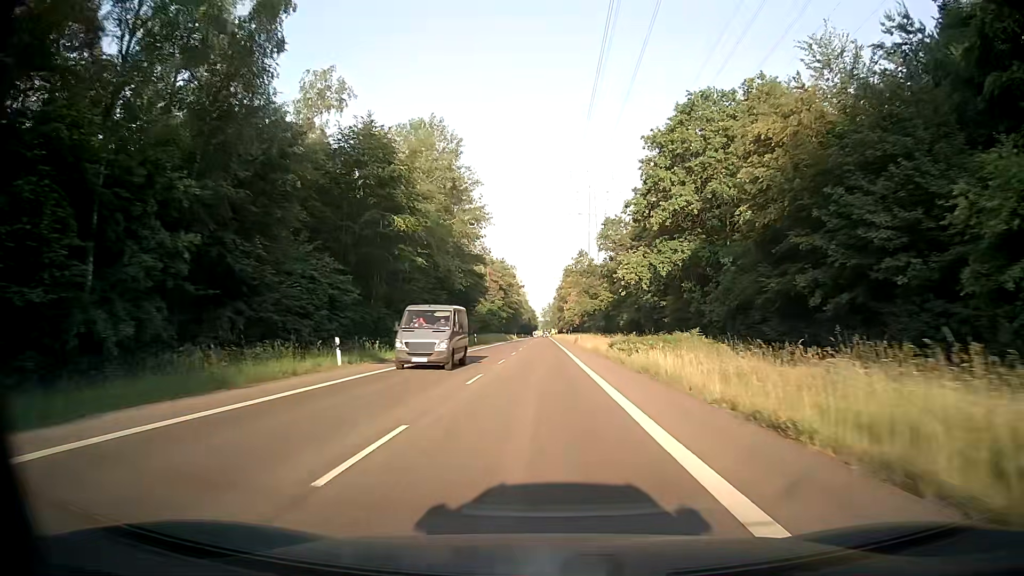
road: secondary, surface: asphalt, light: Day
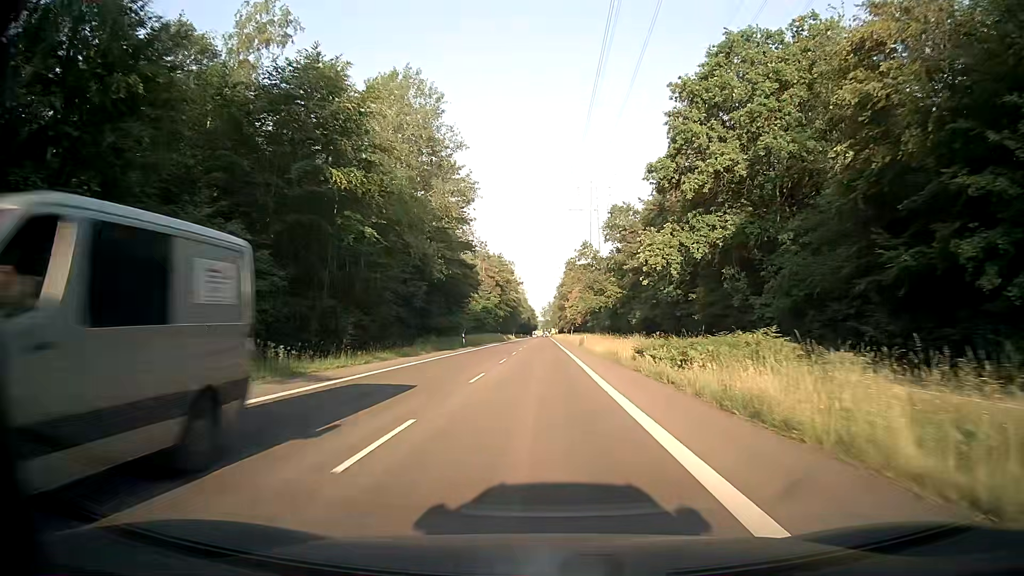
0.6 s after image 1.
(-0.1, +10.9) m; 0°
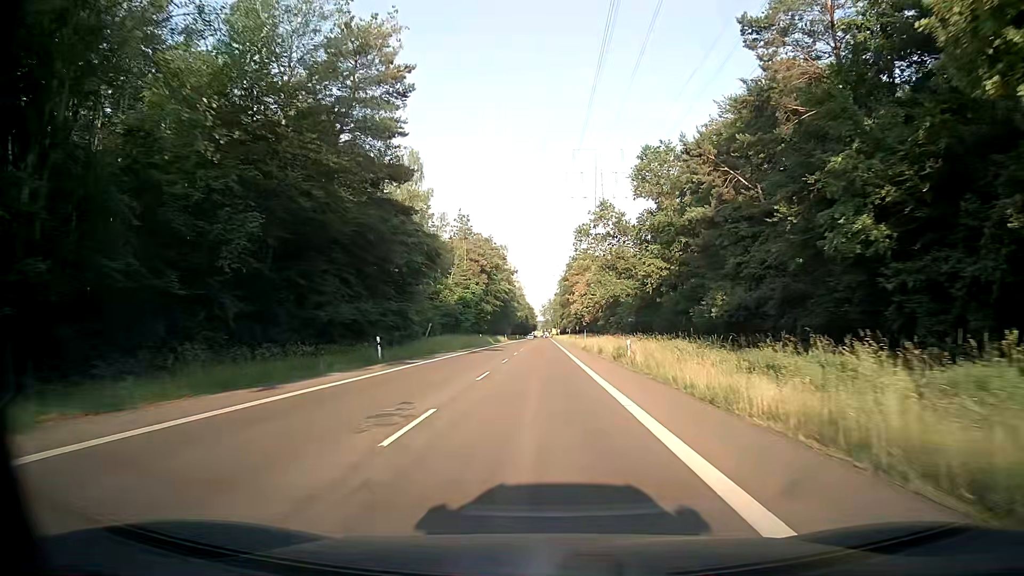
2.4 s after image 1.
(-0.2, +32.6) m; 0°
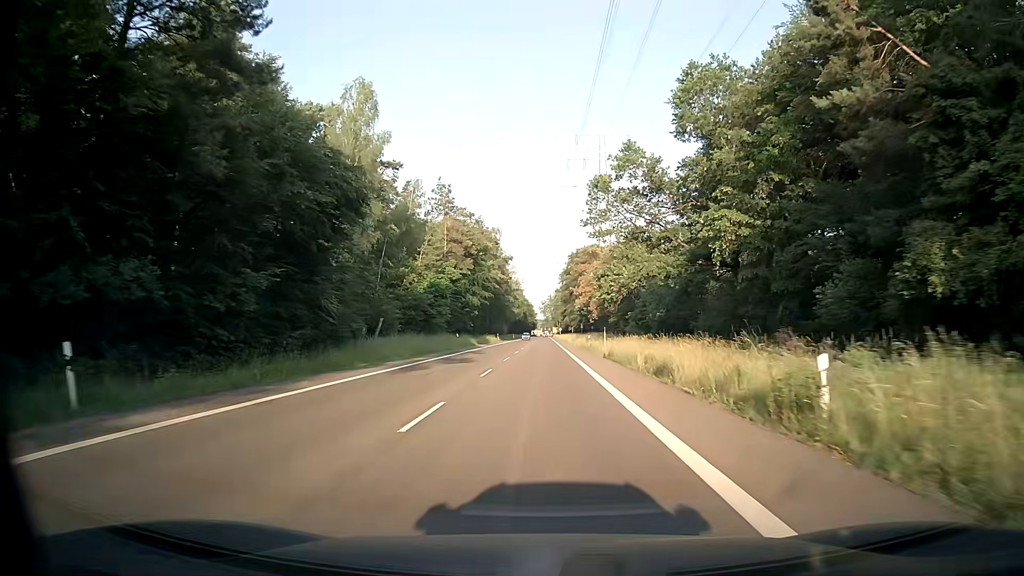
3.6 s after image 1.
(-0.1, +21.7) m; 0°
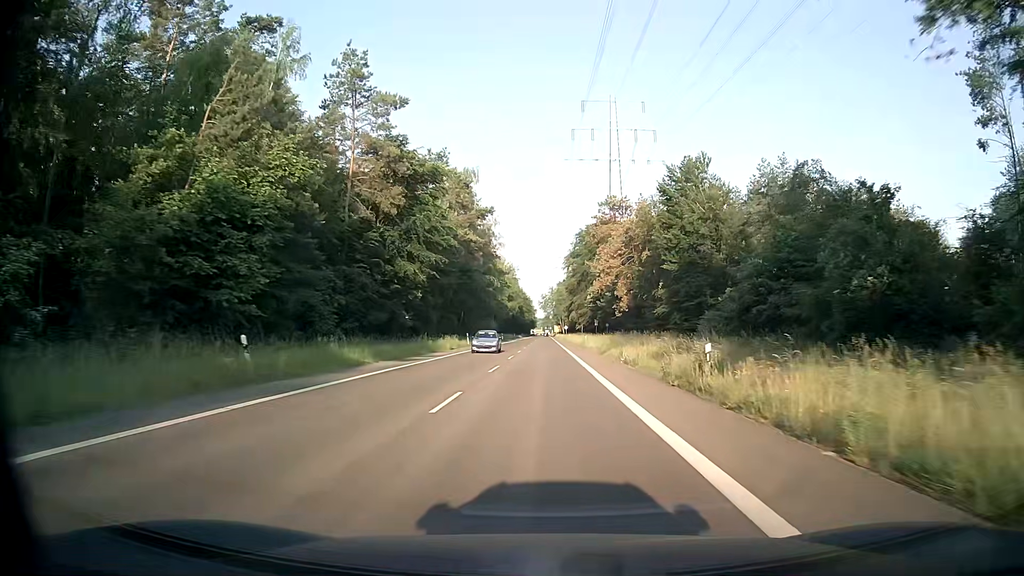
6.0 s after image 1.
(0.0, +43.5) m; 0°
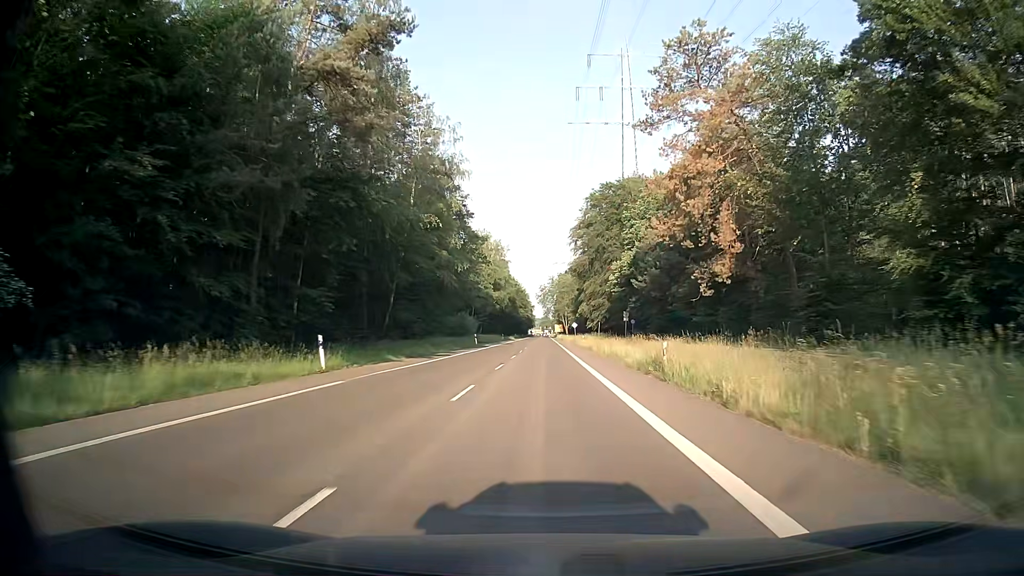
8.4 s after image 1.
(-0.1, +43.6) m; 0°
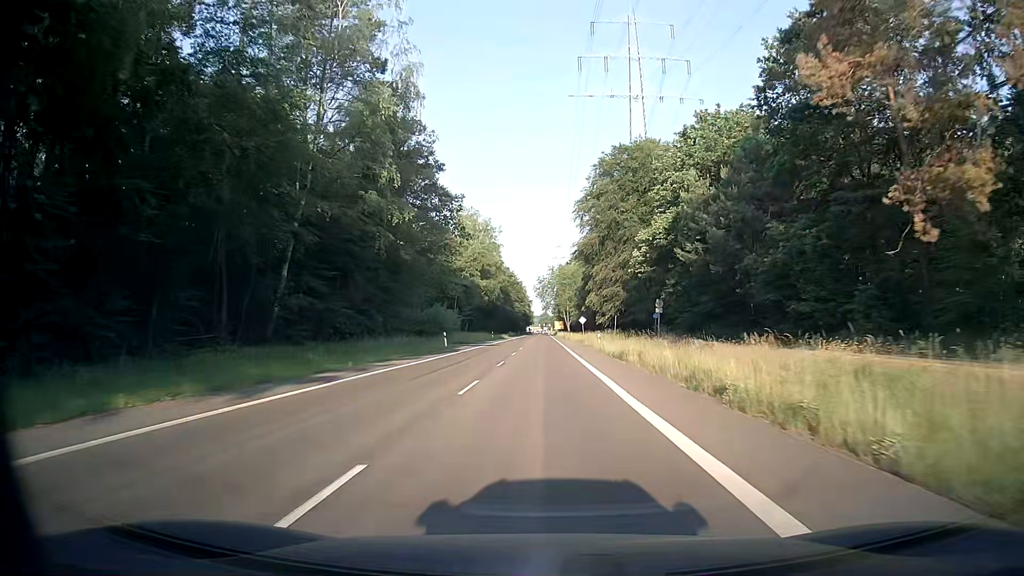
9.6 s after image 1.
(-0.1, +21.8) m; 0°
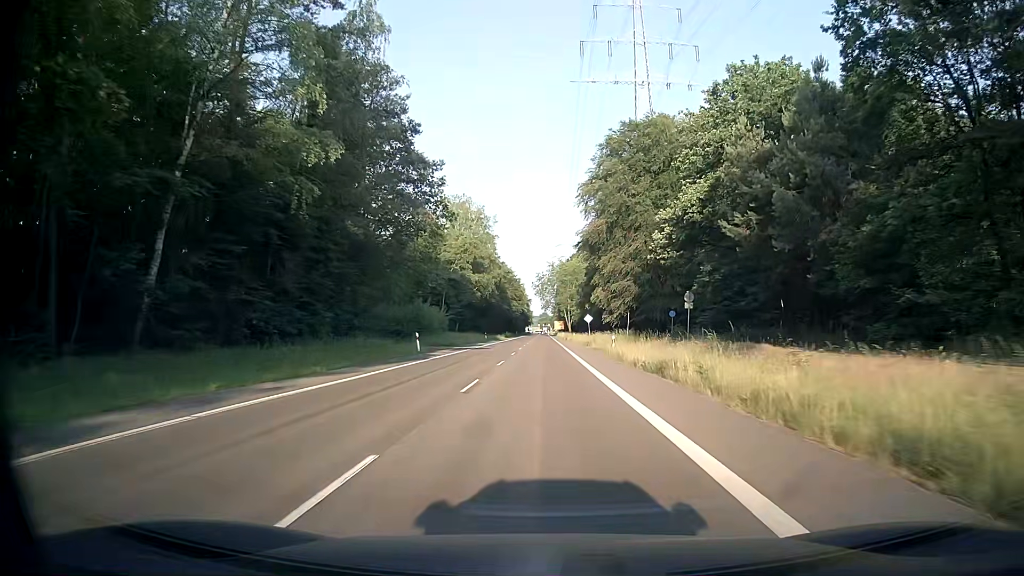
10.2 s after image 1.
(0.0, +10.9) m; 0°
